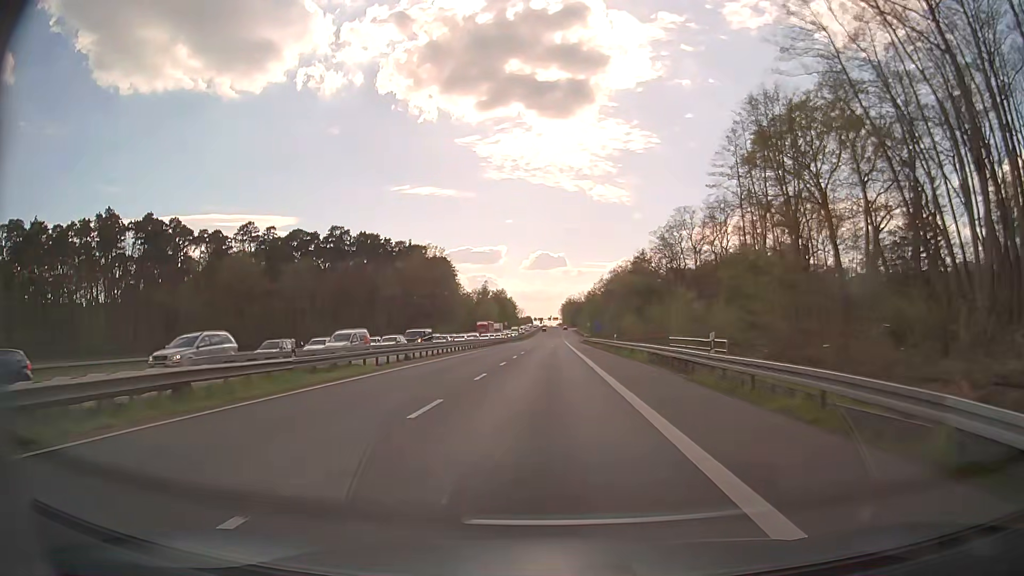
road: secondary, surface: asphalt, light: Day
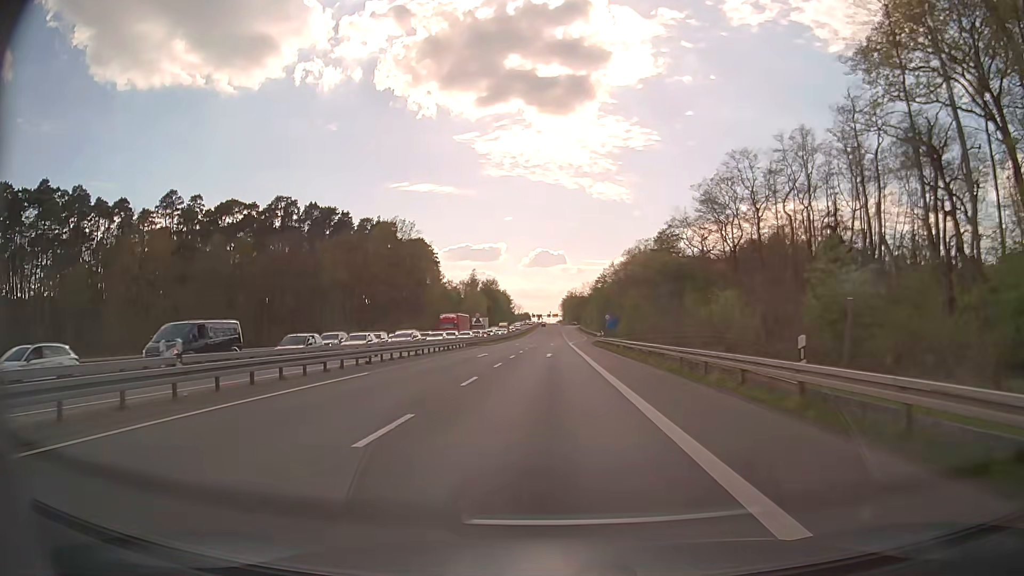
(-0.1, +38.6) m; 0°
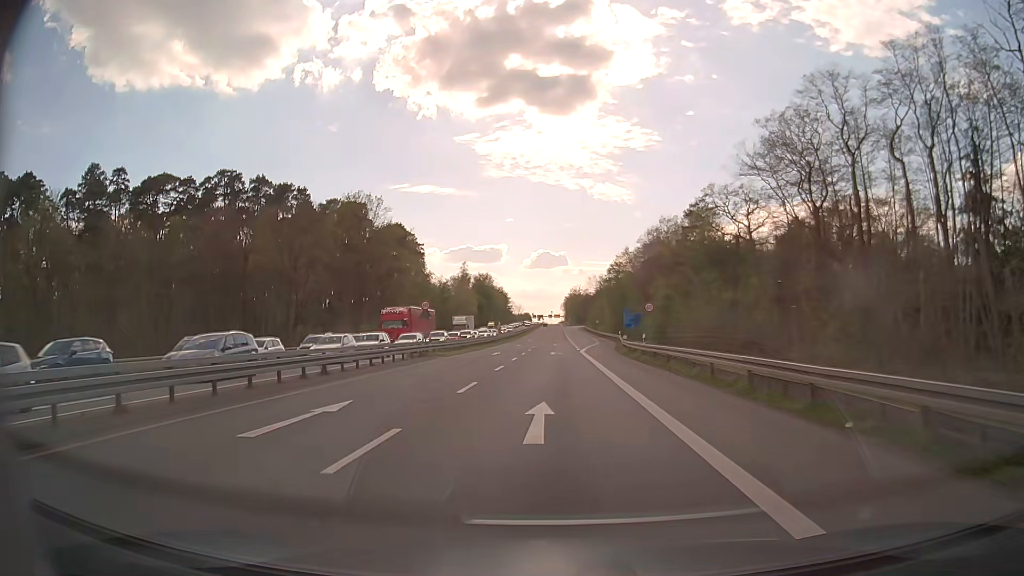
(-0.1, +28.3) m; 0°
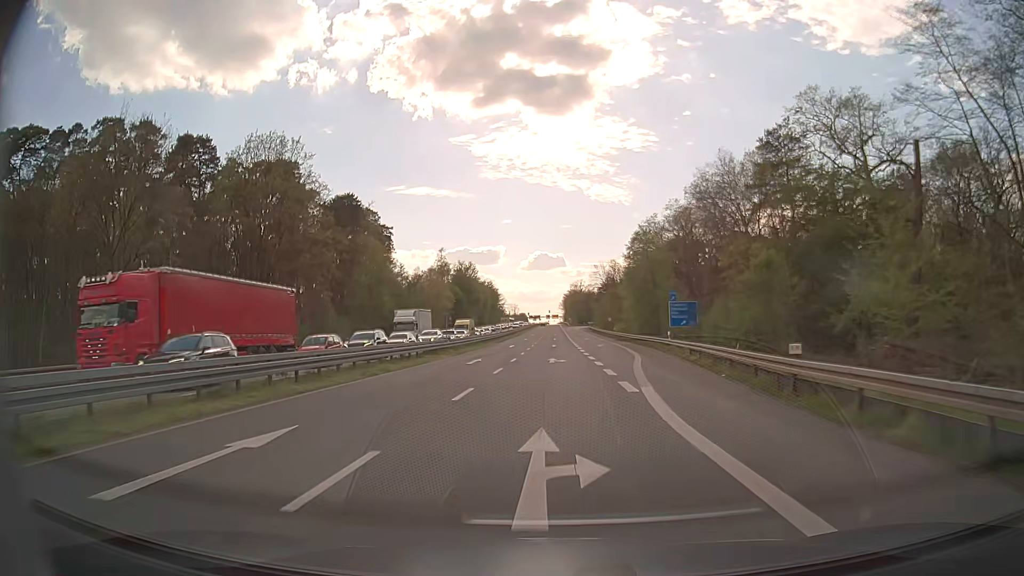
(-0.1, +37.3) m; 0°
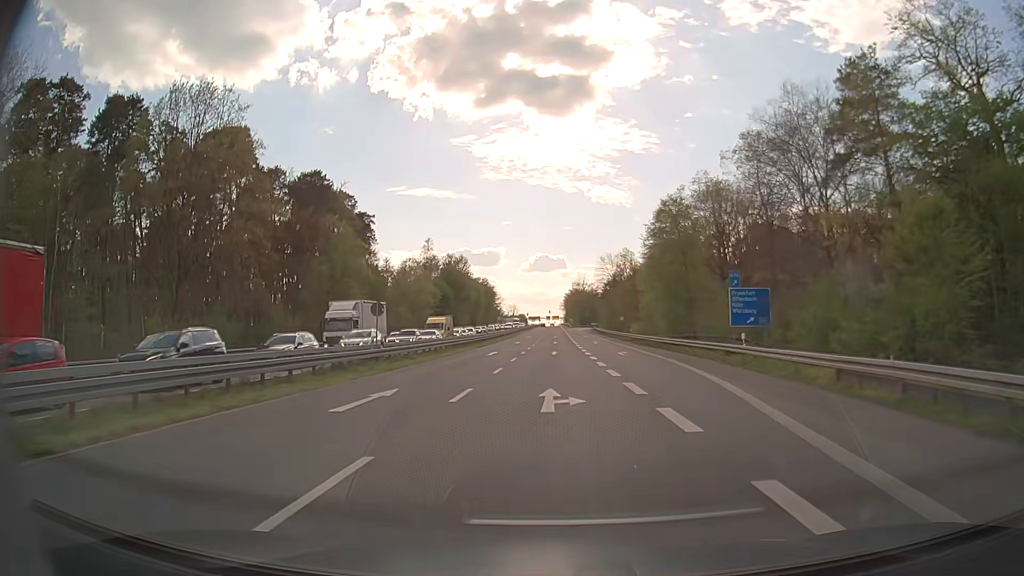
(0.0, +18.6) m; 0°
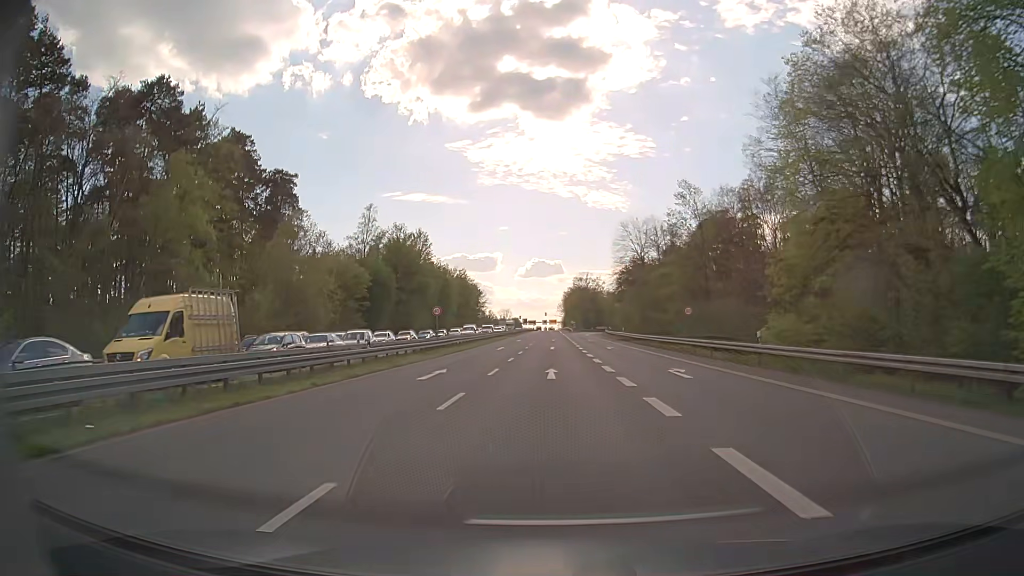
(+0.1, +46.2) m; 0°
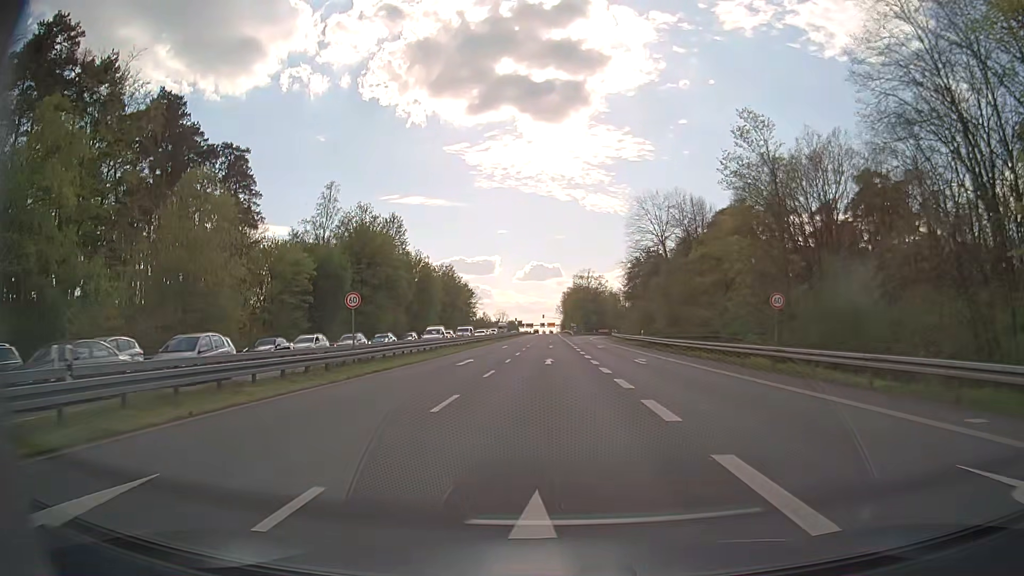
(0.0, +18.2) m; 0°
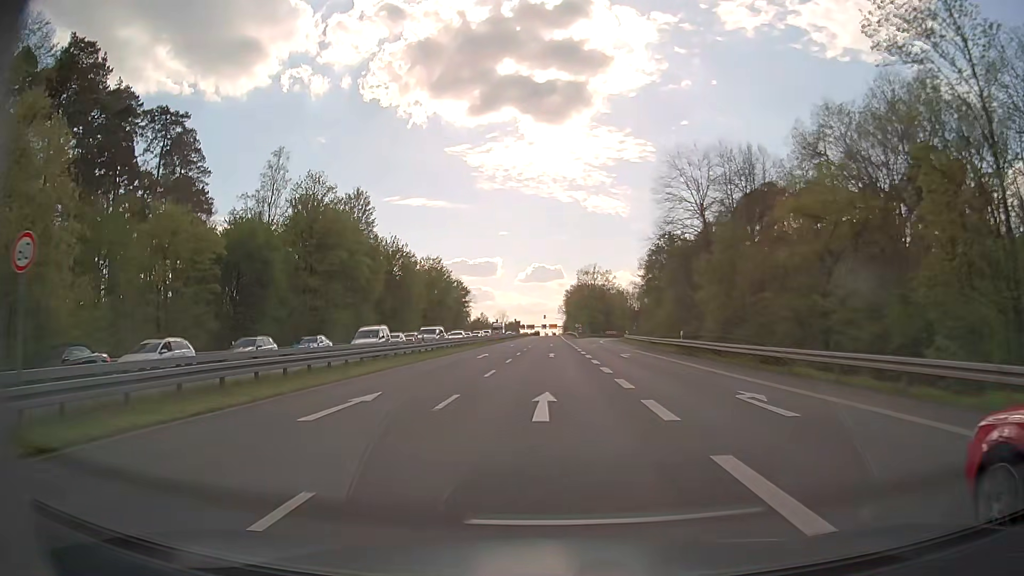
(-0.1, +17.9) m; 0°
(0, +10) (0, +20) (0, +30) (0, +40) (0, +50) (0, +60) (0, +70) (0, +80) (0, +90) (0, +100) m
